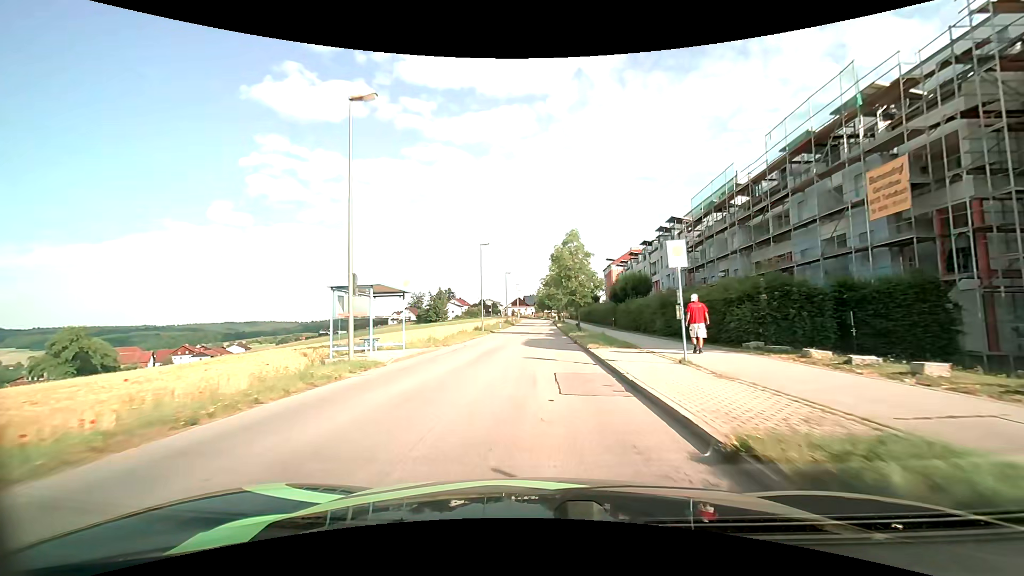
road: unclassified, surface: asphalt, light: Day
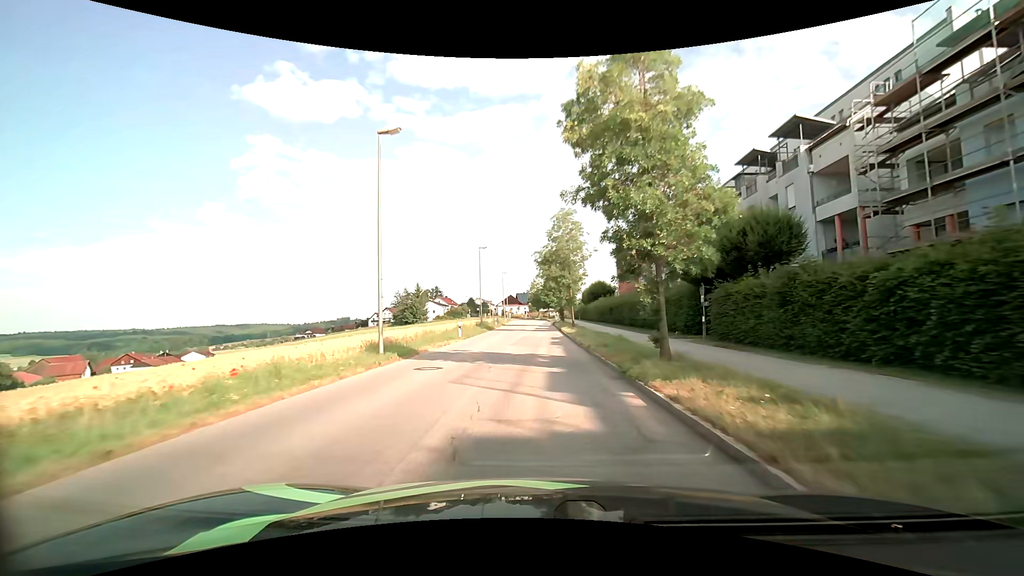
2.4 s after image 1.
(+0.3, +27.4) m; +1°
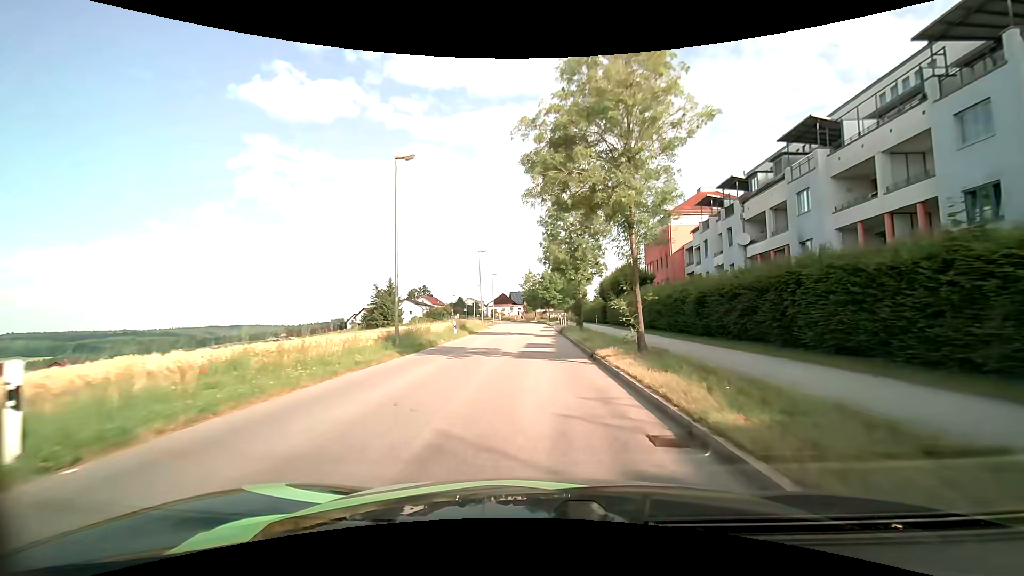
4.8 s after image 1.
(+0.1, +27.5) m; 0°
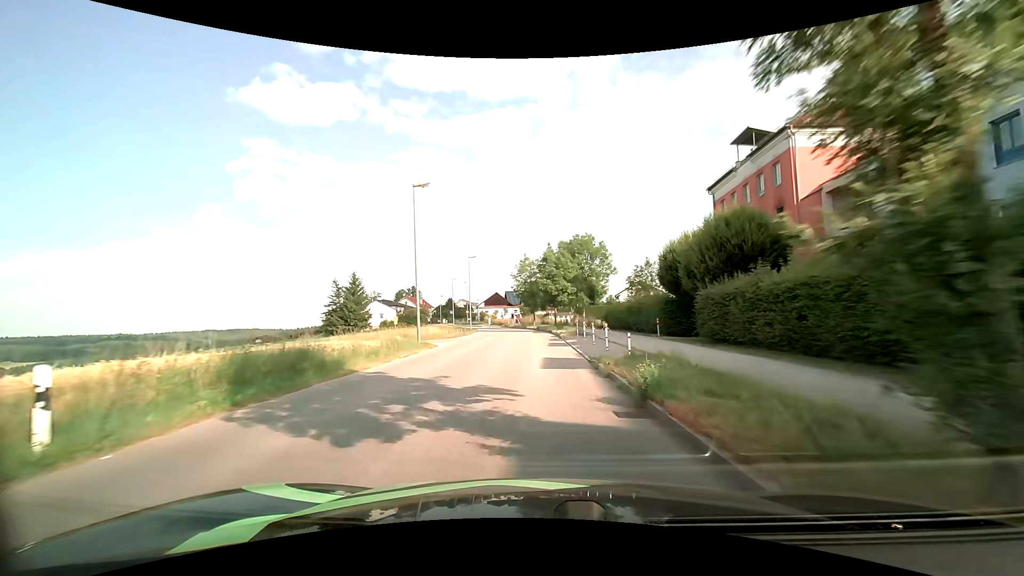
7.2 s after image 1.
(0.0, +27.1) m; 0°
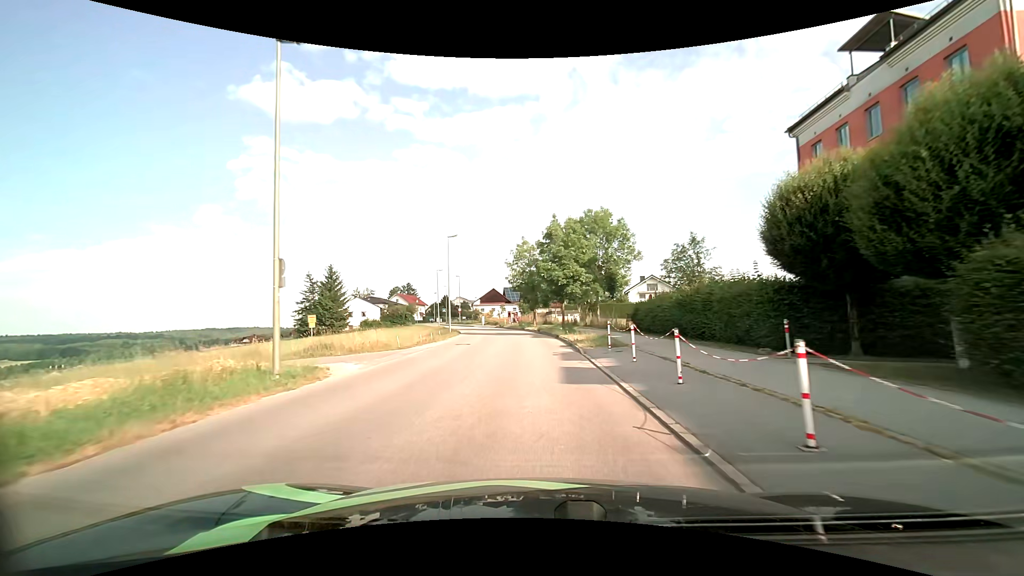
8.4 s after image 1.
(-0.1, +13.0) m; -1°
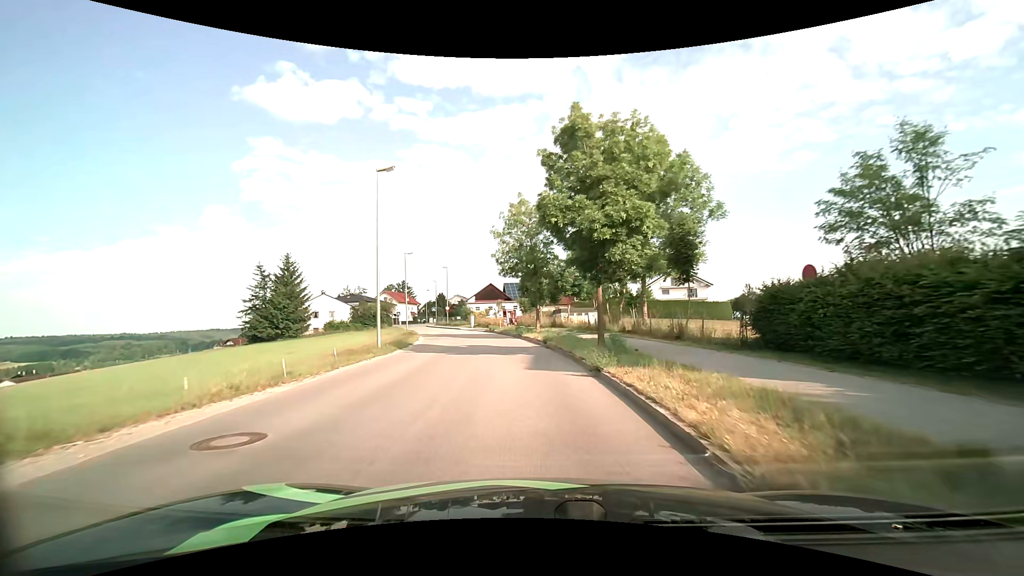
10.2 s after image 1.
(+0.1, +18.8) m; 0°
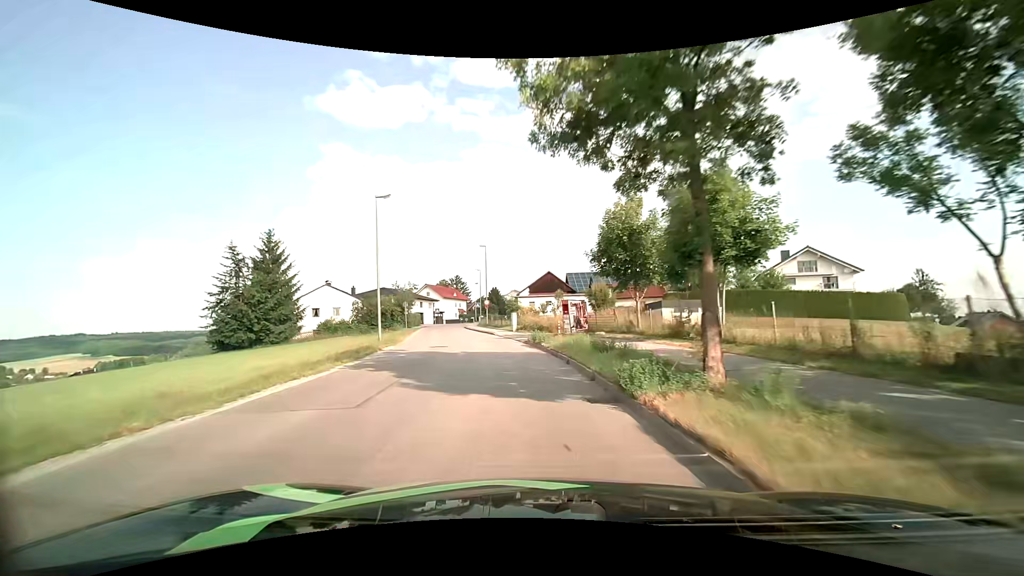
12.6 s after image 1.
(-1.5, +24.6) m; -8°
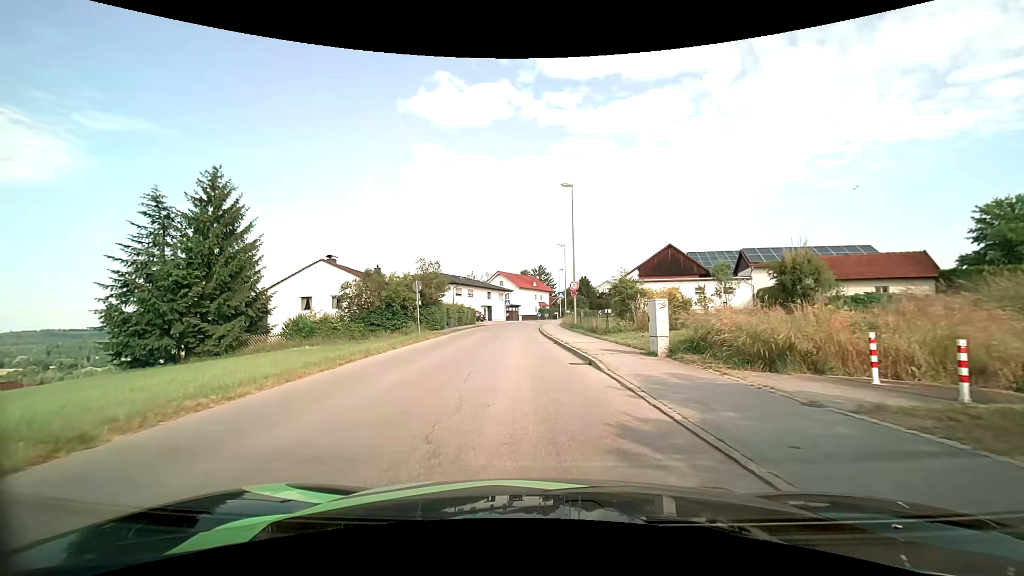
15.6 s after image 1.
(-2.3, +26.4) m; -10°
(0, +10) (0, +20) (-1, +30) (-1, +40) (-1, +50) (0, +60) (+2, +70) (+5, +79) (+7, +89) (+11, +98) m
